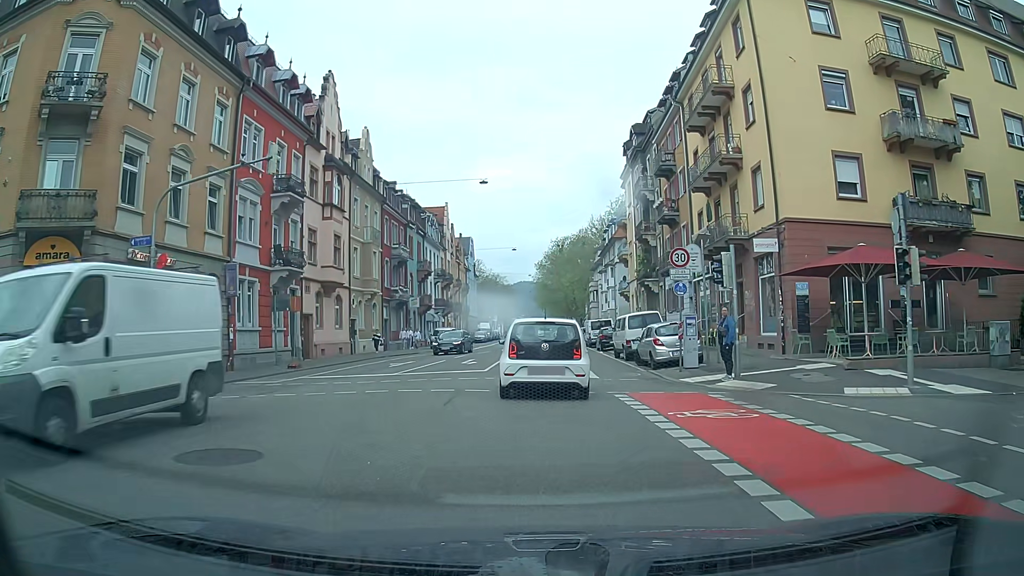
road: secondary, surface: asphalt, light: Day
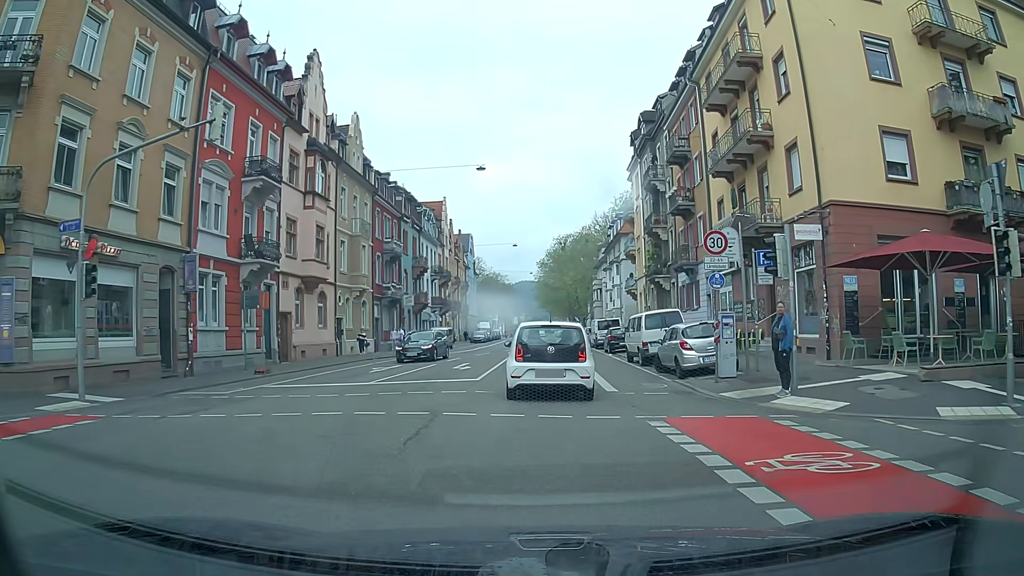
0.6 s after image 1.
(0.0, +3.7) m; -1°
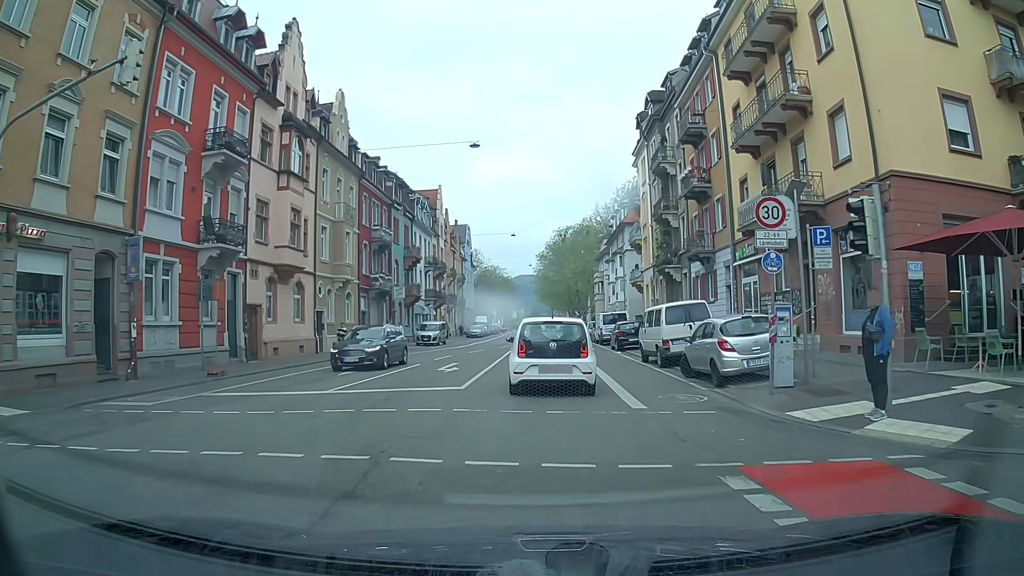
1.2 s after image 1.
(0.0, +3.9) m; 0°
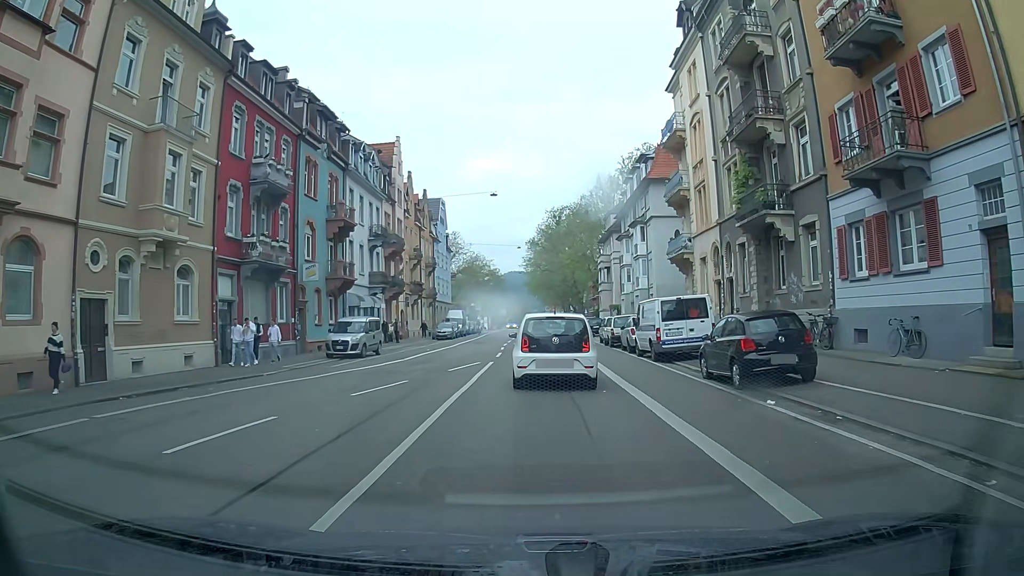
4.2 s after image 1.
(+0.1, +20.9) m; 0°
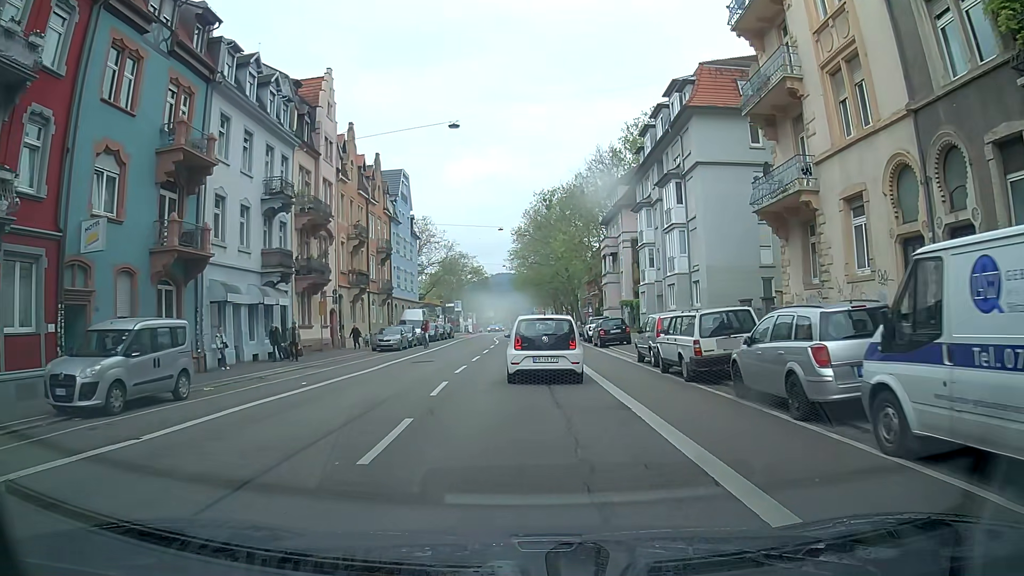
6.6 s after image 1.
(+0.3, +18.4) m; +2°
